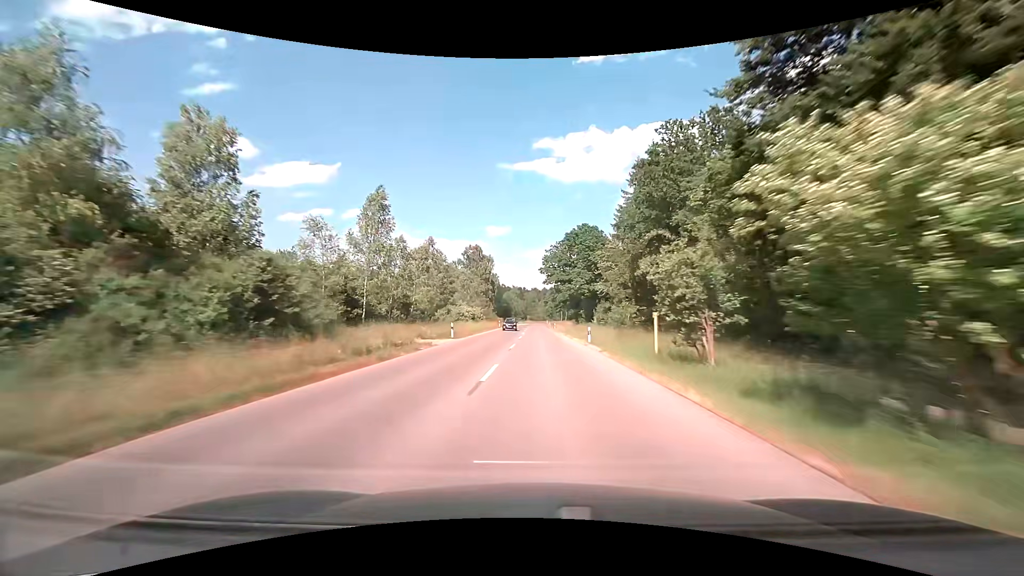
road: tertiary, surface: asphalt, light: Day
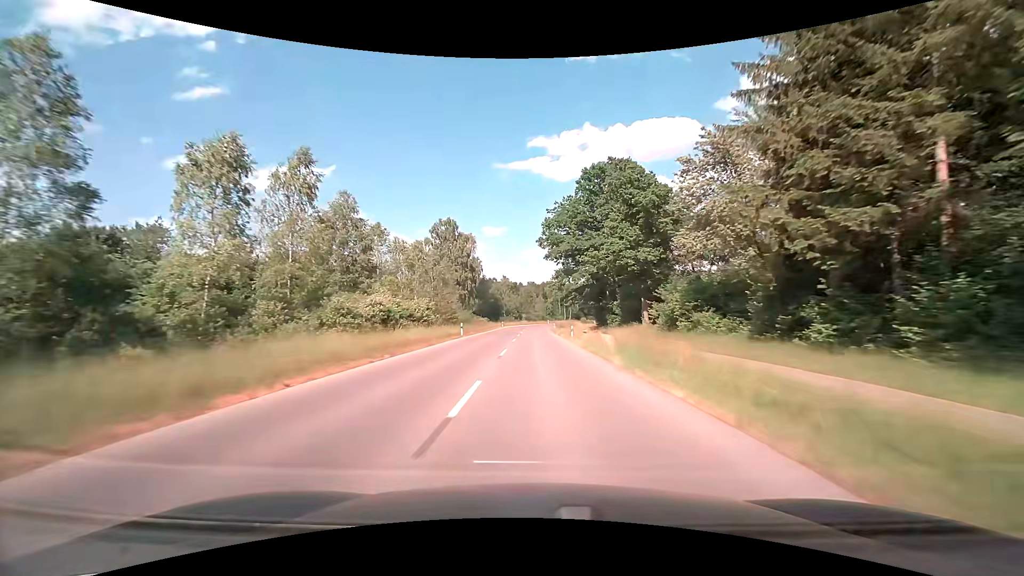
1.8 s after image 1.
(+0.1, +39.4) m; +1°
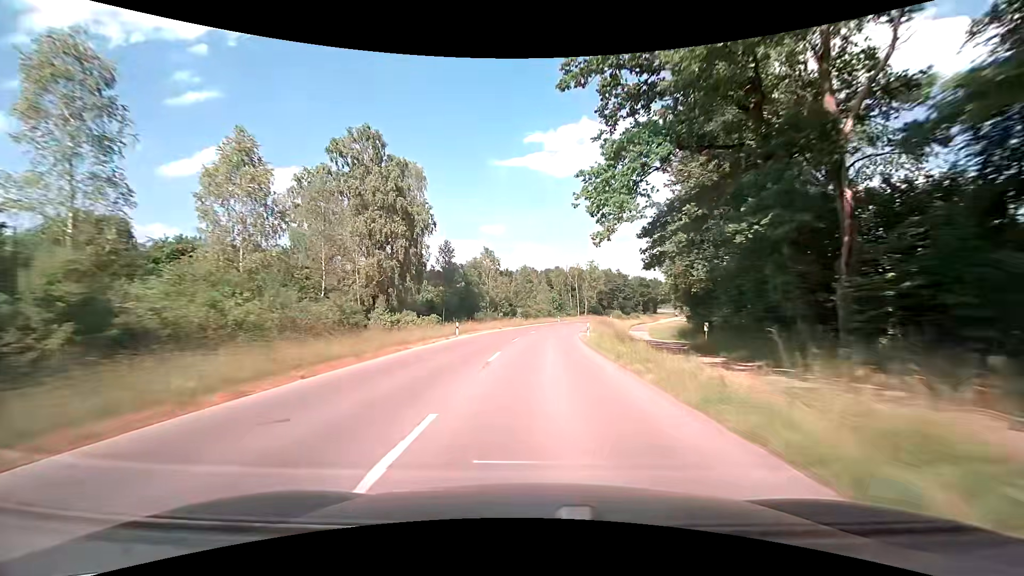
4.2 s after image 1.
(-0.4, +51.2) m; -1°
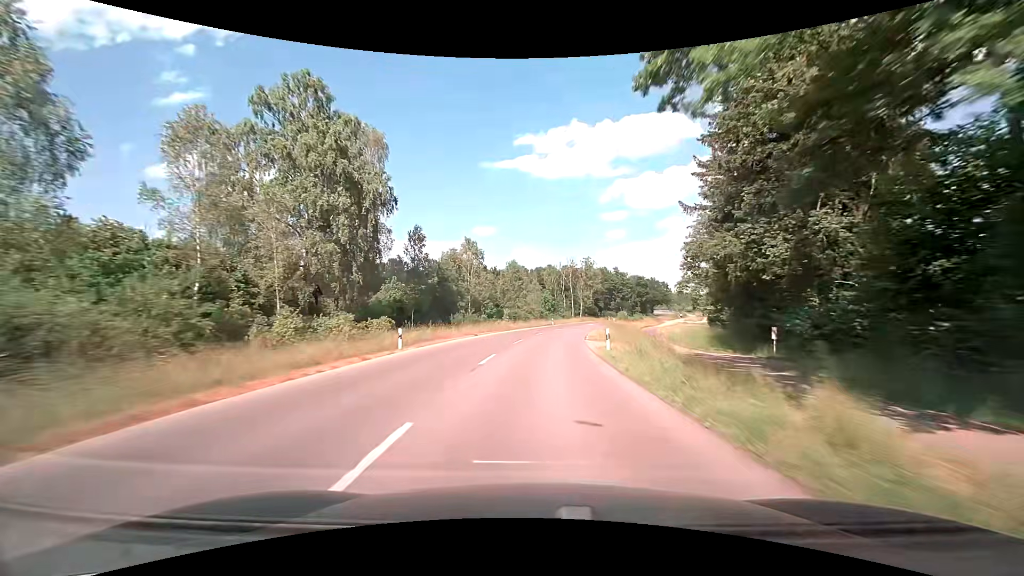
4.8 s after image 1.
(+0.1, +12.5) m; +1°
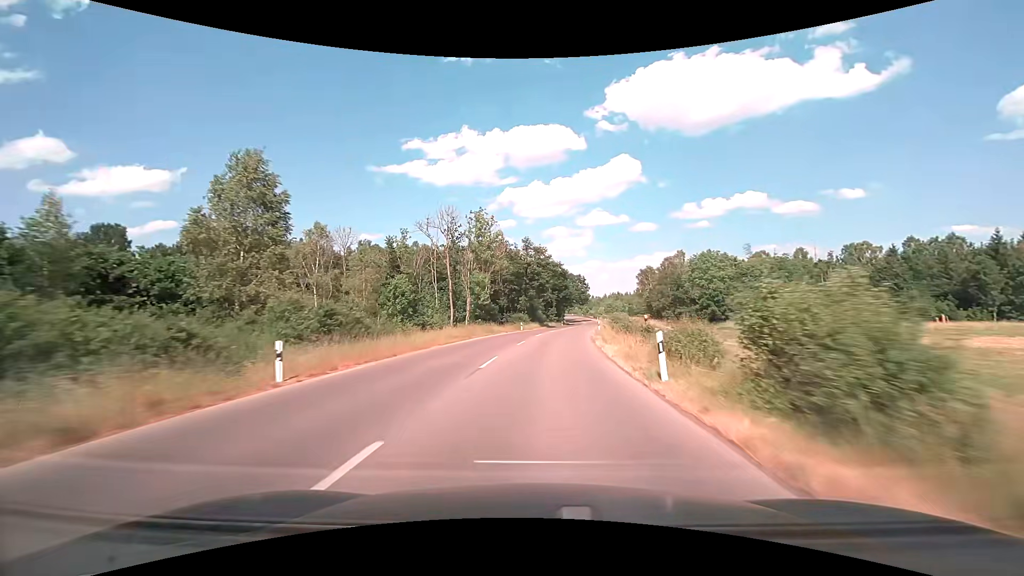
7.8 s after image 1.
(+5.7, +59.7) m; +12°
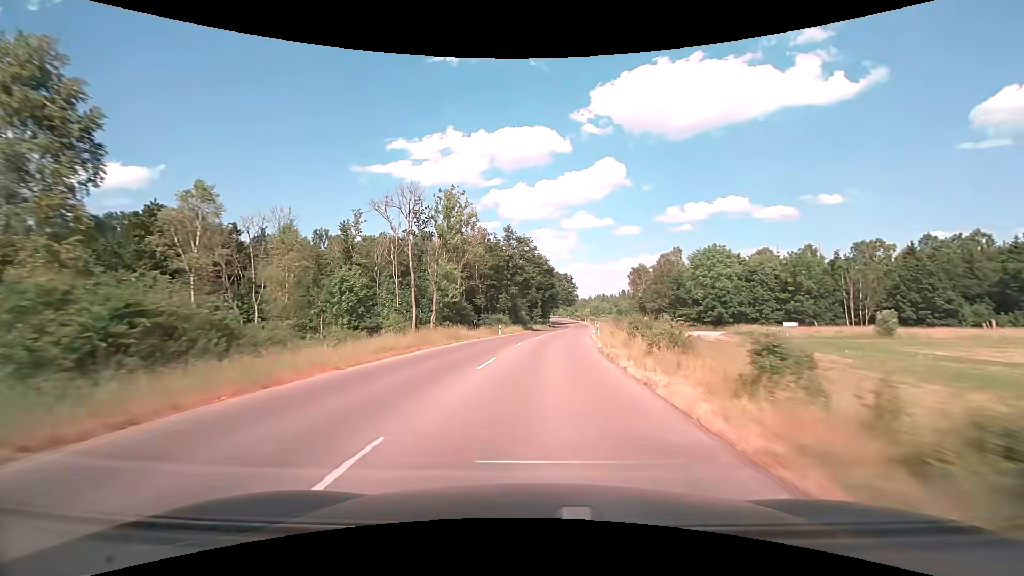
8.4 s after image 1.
(+0.3, +11.6) m; +2°
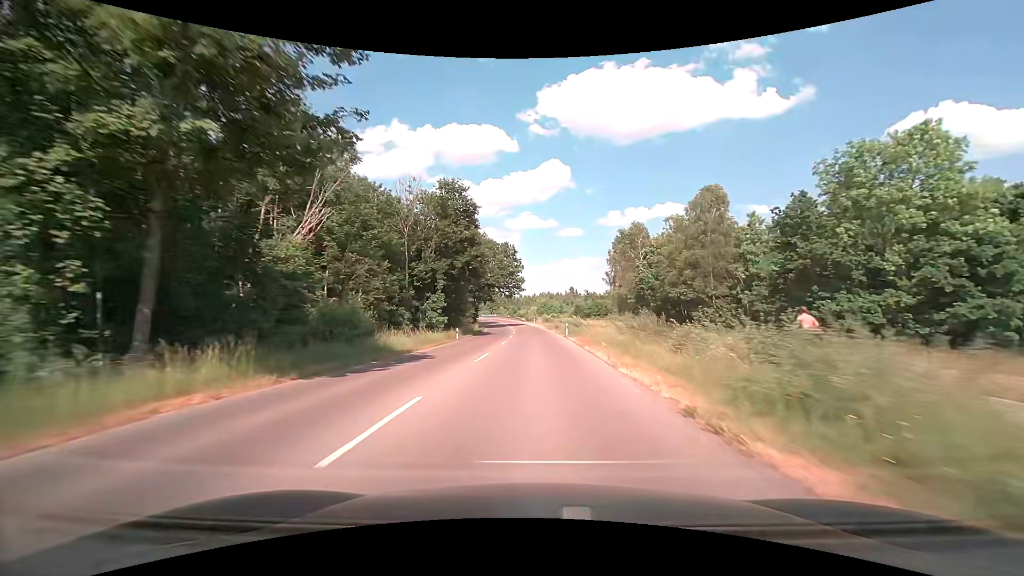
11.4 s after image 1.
(+4.3, +56.3) m; +7°
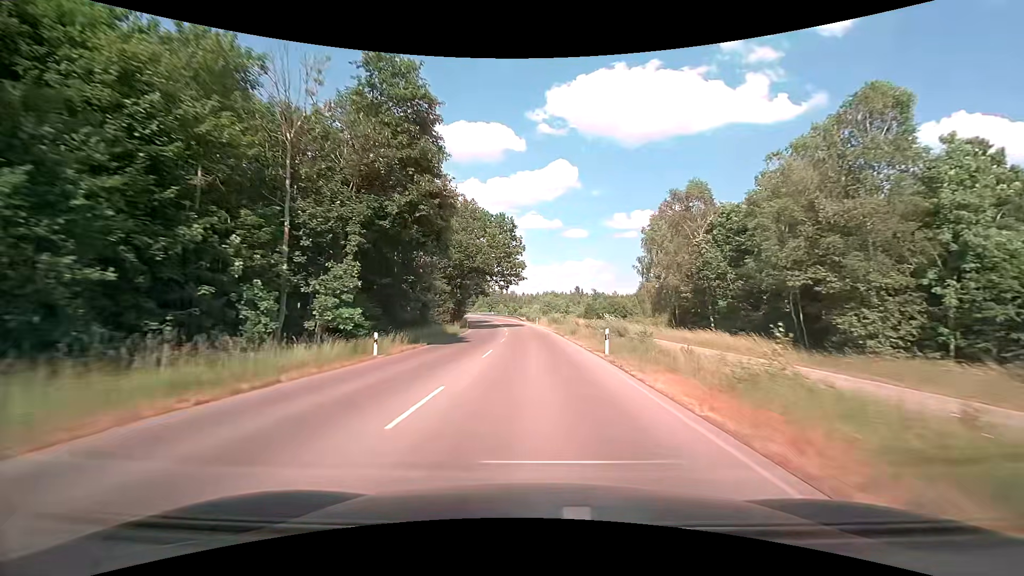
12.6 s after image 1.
(-0.1, +22.5) m; 0°
(0, +10) (0, +20) (0, +30) (0, +40) (-1, +50) (-1, +60) (-2, +70) (-3, +80) (-4, +90) (-6, +100) m
